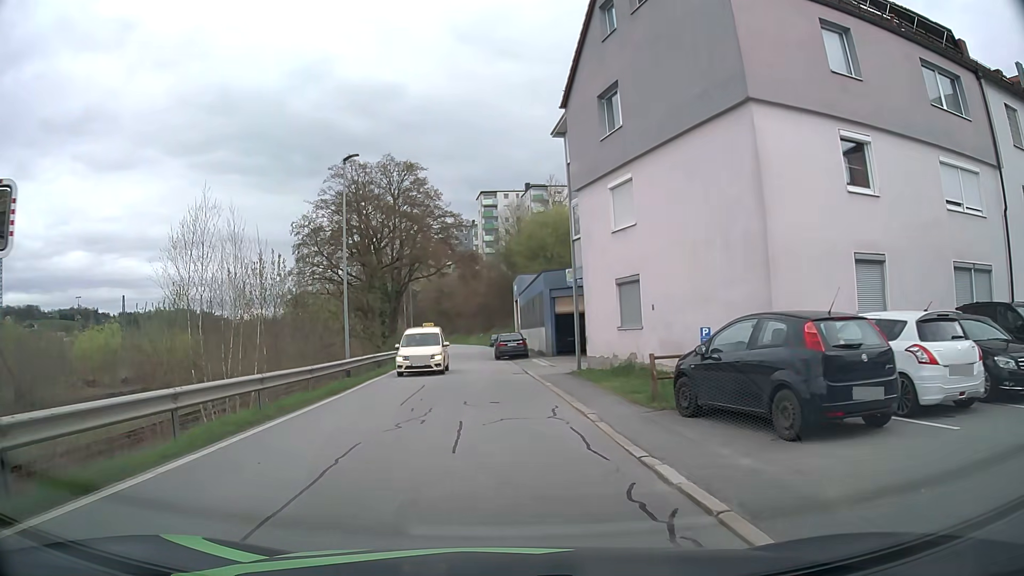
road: residential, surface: asphalt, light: Day
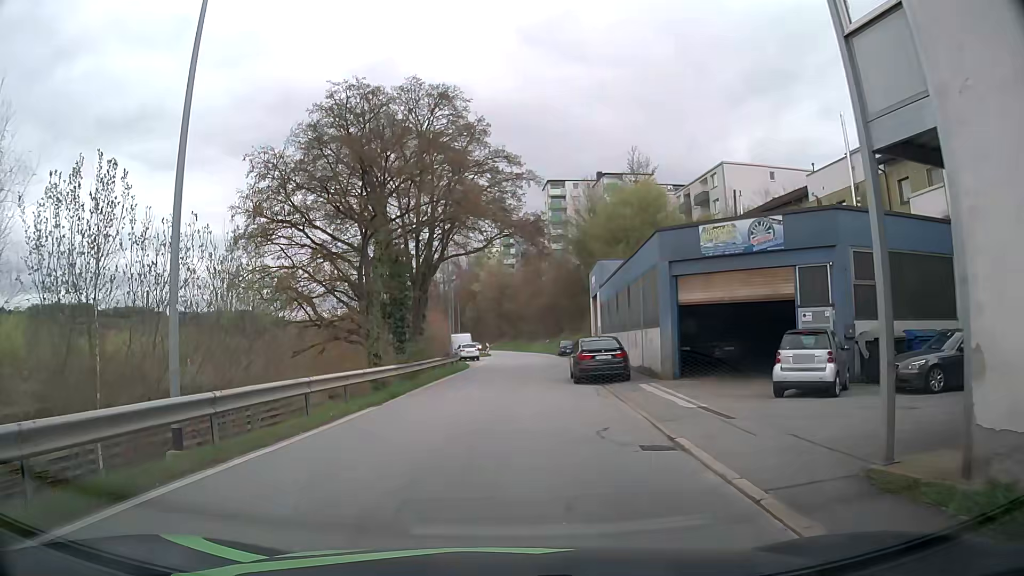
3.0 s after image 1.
(-0.5, +16.5) m; -7°
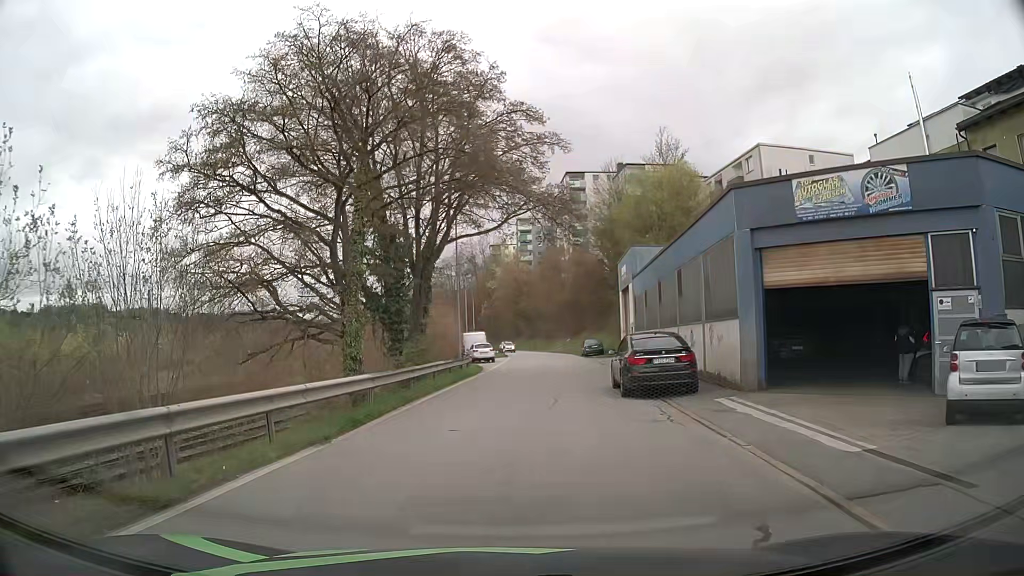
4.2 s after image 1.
(0.0, +6.3) m; 0°
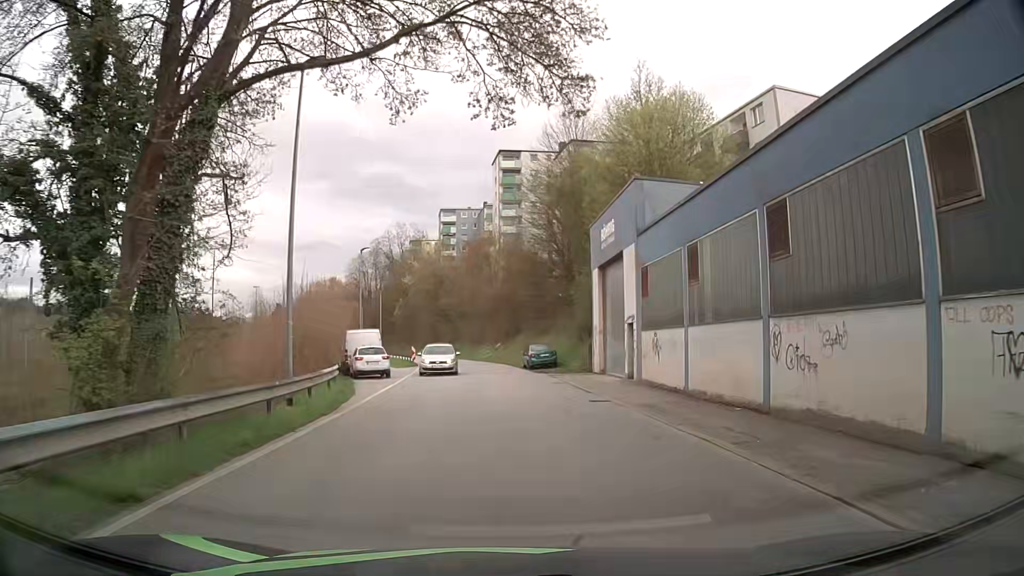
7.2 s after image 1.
(+0.8, +18.8) m; +6°
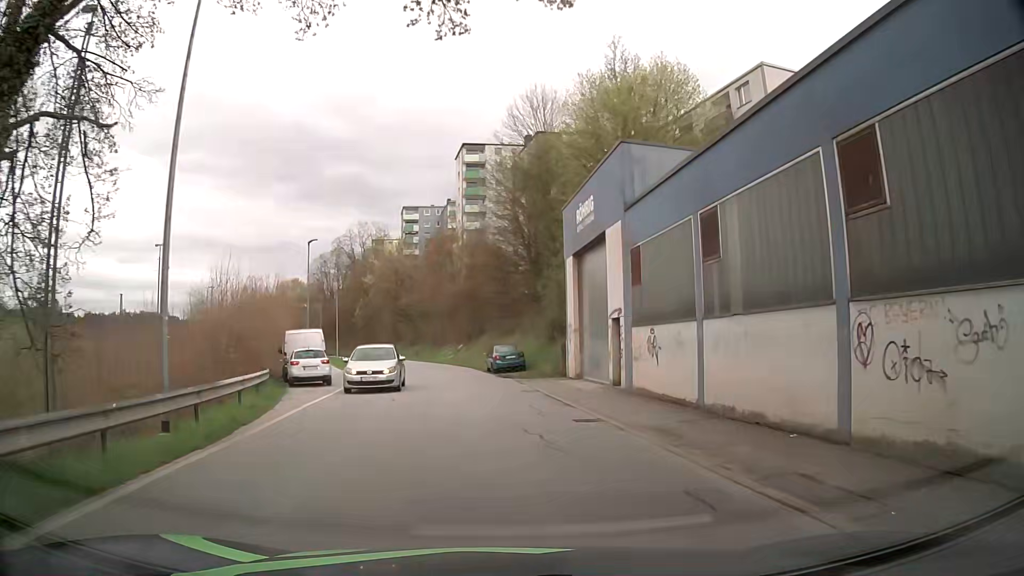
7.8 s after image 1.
(+0.2, +4.4) m; +4°
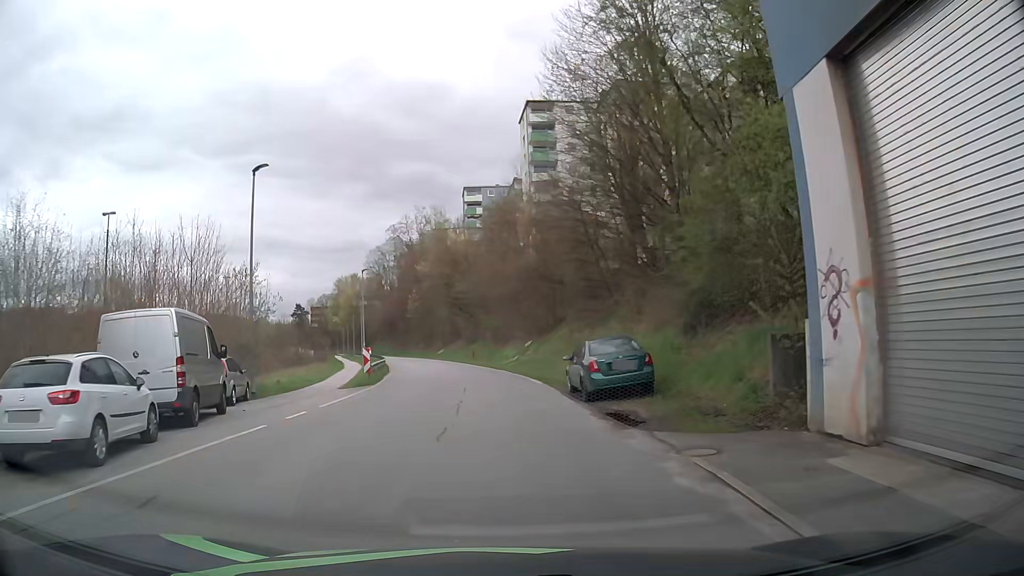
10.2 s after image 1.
(-0.5, +18.6) m; -7°
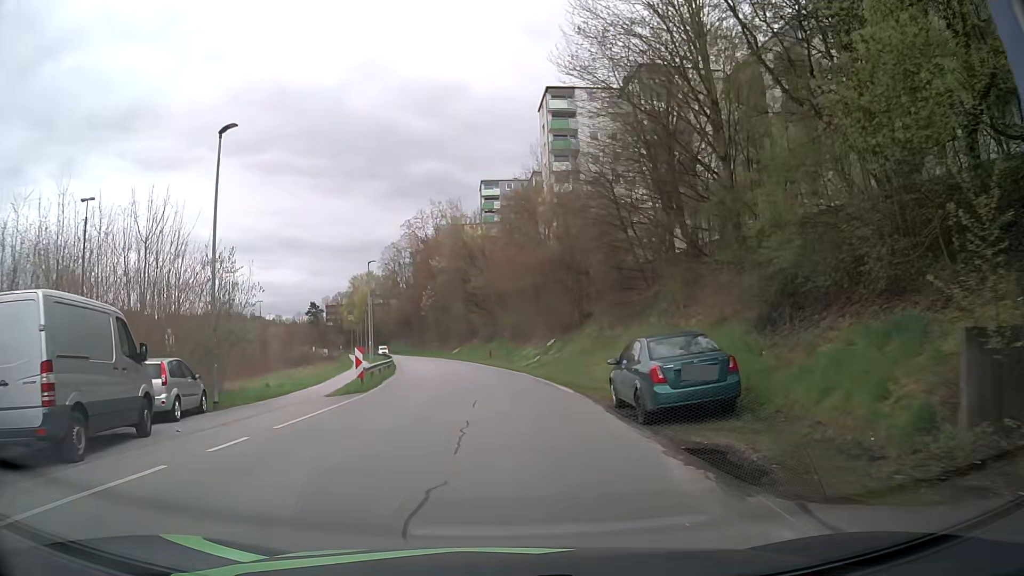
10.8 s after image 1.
(0.0, +4.8) m; +1°
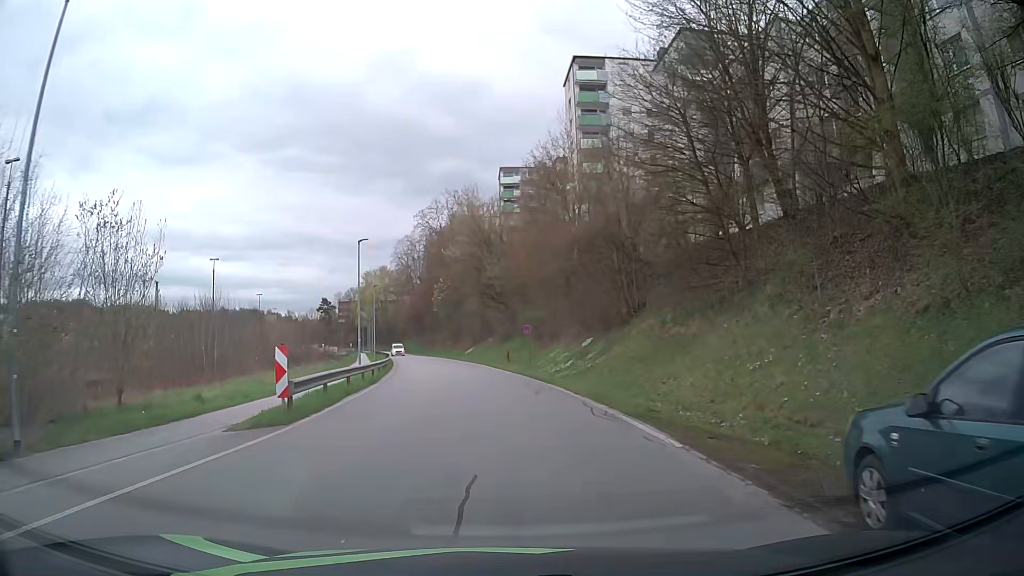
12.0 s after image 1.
(-0.5, +9.7) m; -5°
(0, +10) (0, +20) (0, +30) (-1, +40) (-2, +50) (-4, +60) (-6, +70) (-8, +79) (-9, +89) (-11, +99) m
